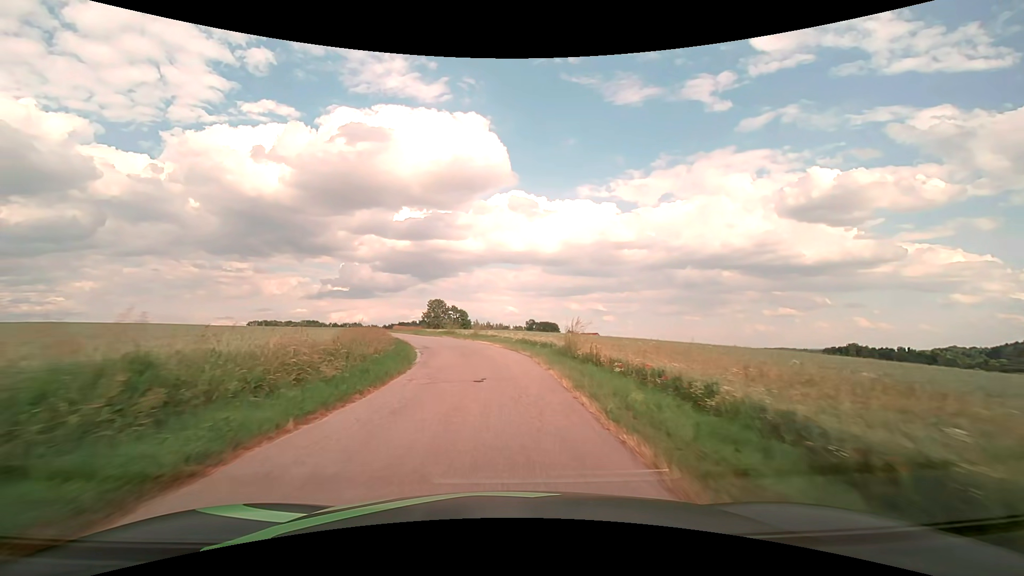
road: unclassified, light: Day
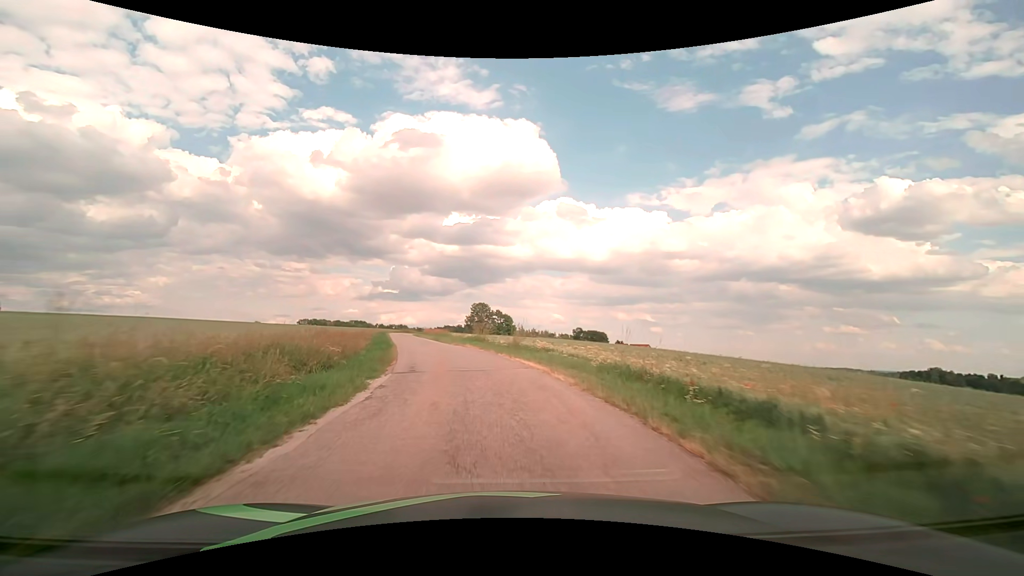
(-0.6, +16.4) m; -5°
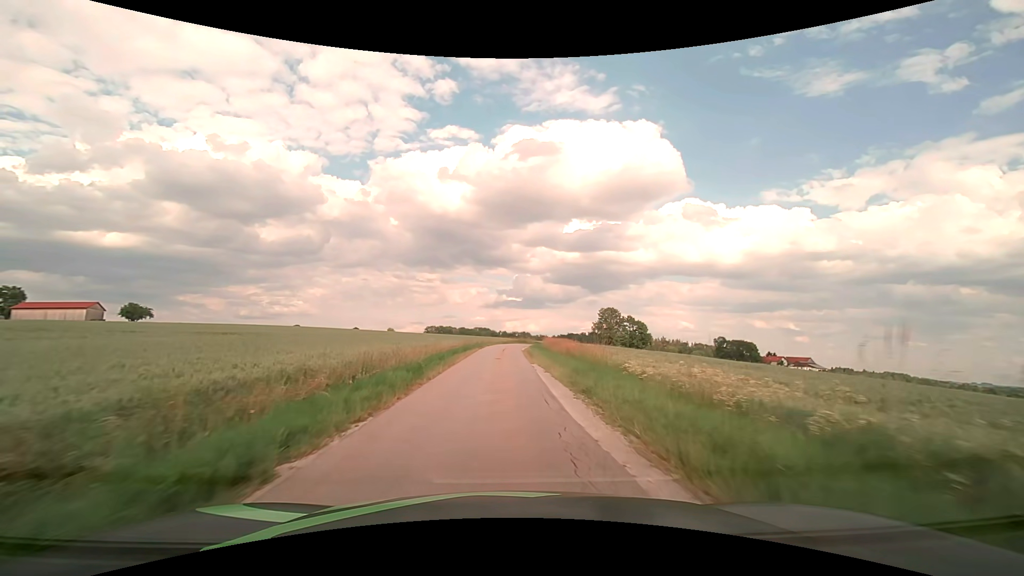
(-4.5, +32.0) m; -14°
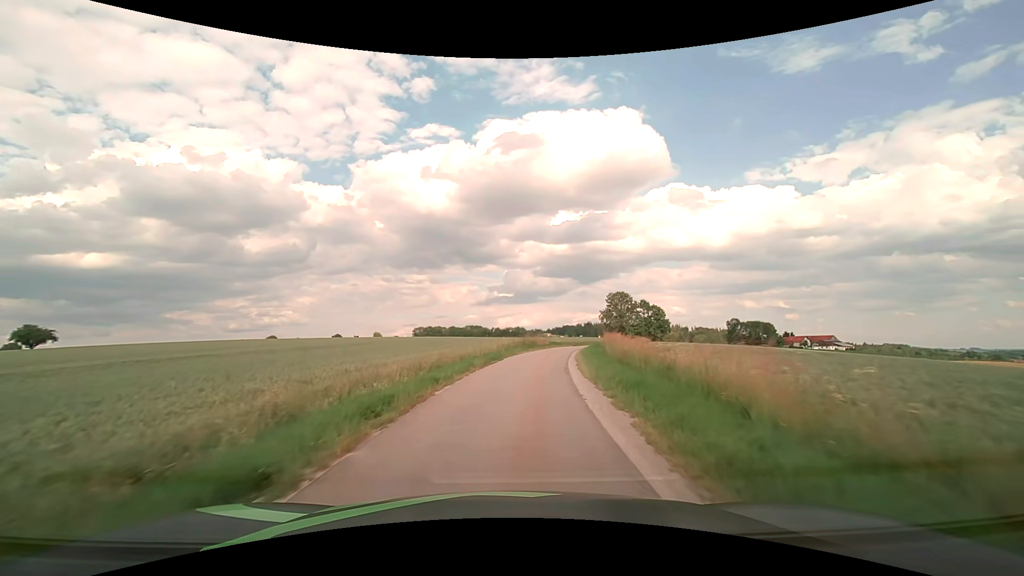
(-0.1, +43.4) m; 0°
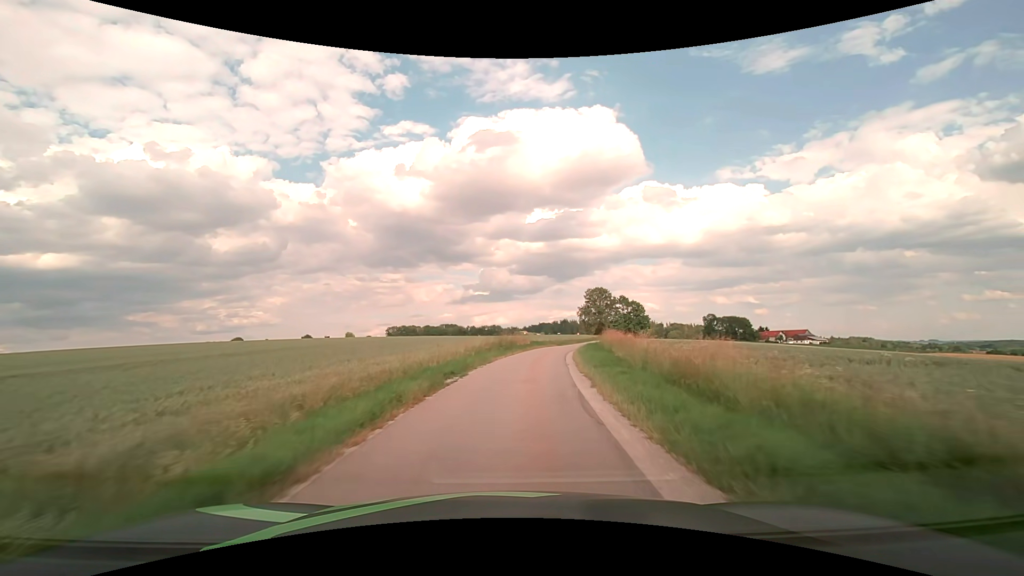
(+0.2, +8.9) m; +3°
(0, +10) (+1, +20) (+2, +30) (+4, +40) (+6, +50) (+8, +59) (+11, +69) (+13, +79) (+16, +88) (+19, +98) m
